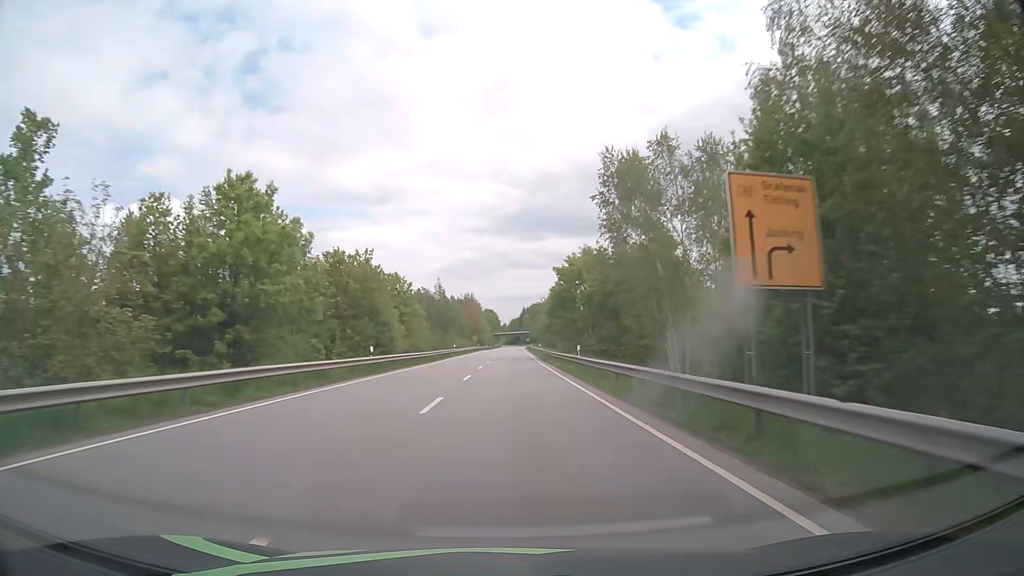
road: primary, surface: asphalt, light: Day
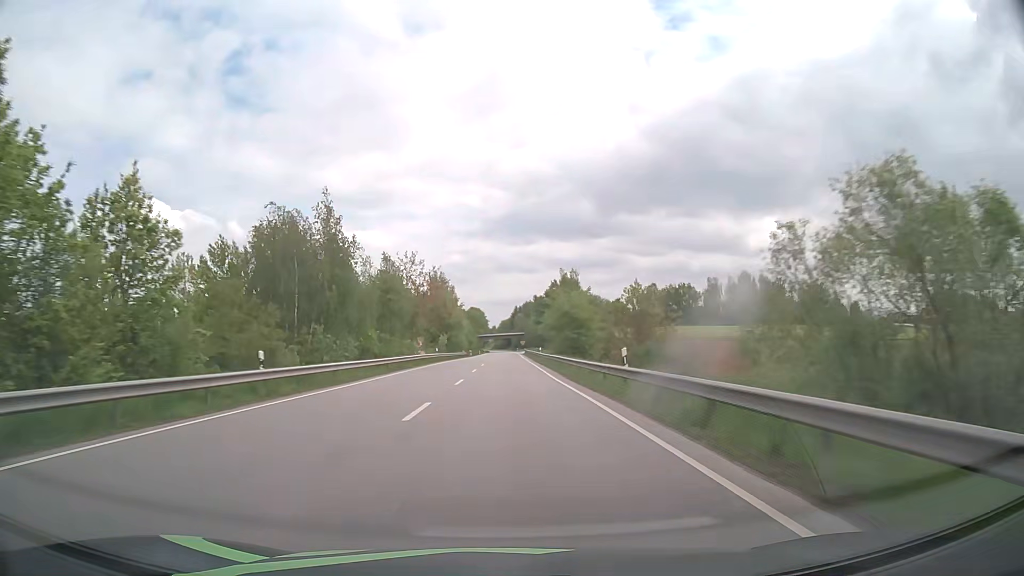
(+0.5, +62.6) m; +1°
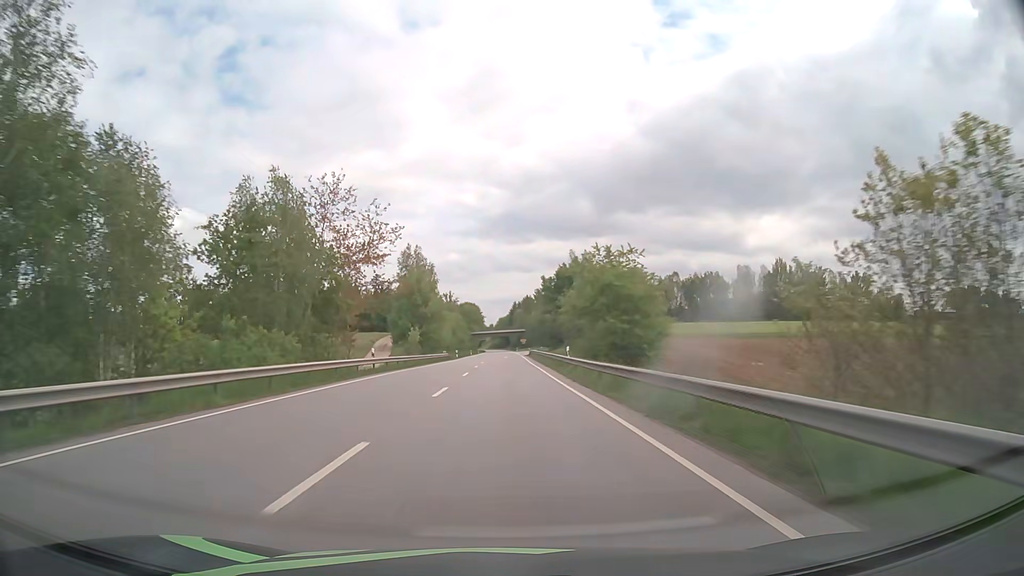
(0.0, +31.5) m; 0°
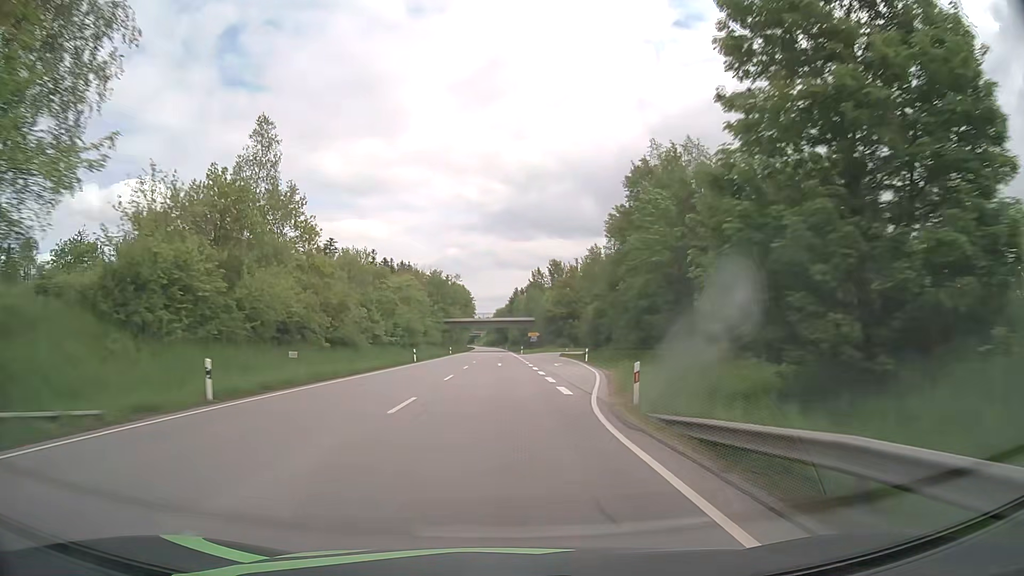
(+0.1, +78.5) m; 0°
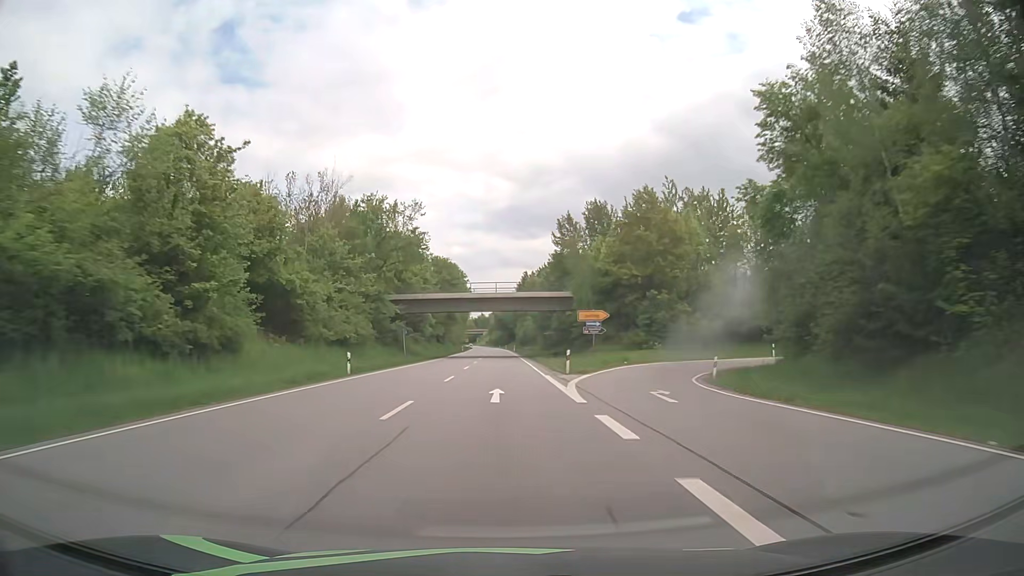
(-0.2, +62.8) m; 0°
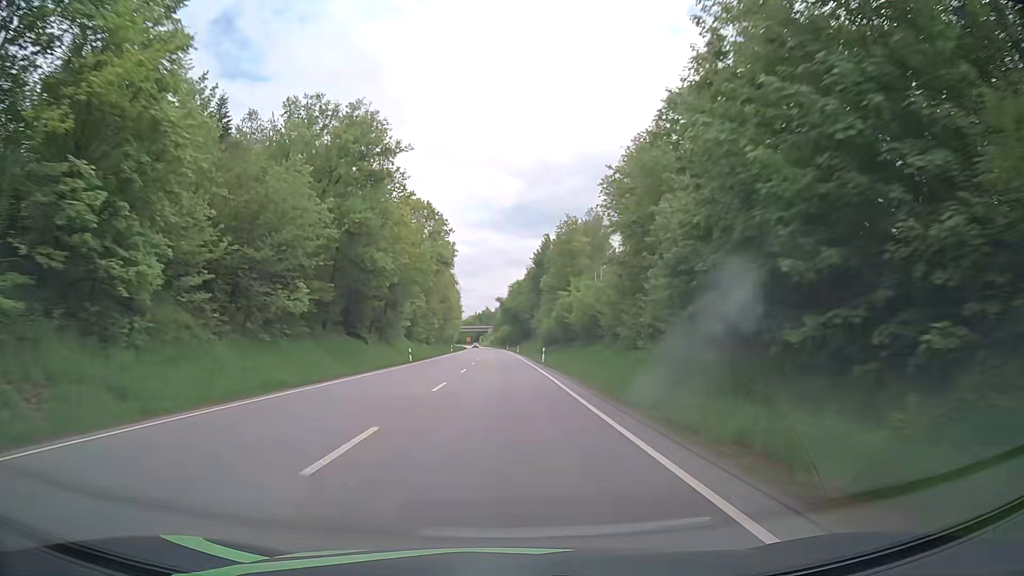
(-0.4, +79.1) m; 0°
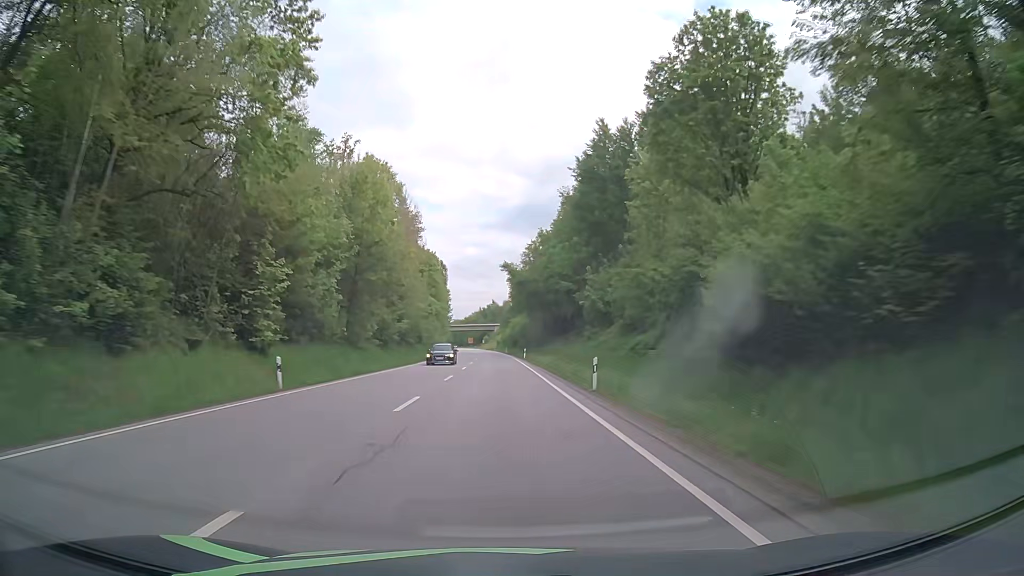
(-1.8, +79.5) m; -2°
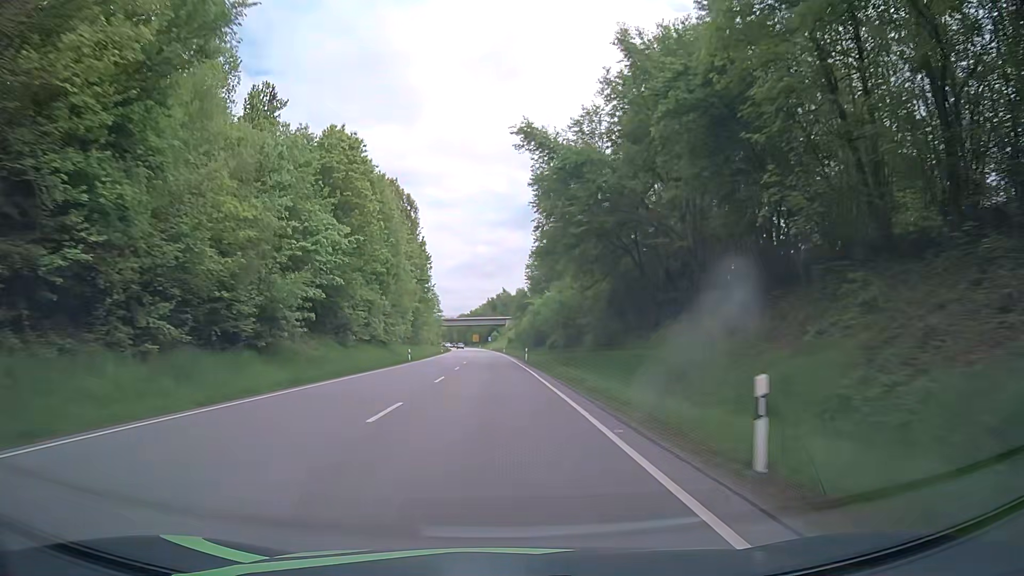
(-0.6, +63.9) m; -1°
(0, +10) (0, +20) (0, +30) (0, +40) (-1, +50) (-1, +60) (-1, +70) (-2, +80) (-2, +90) (-3, +100) m
